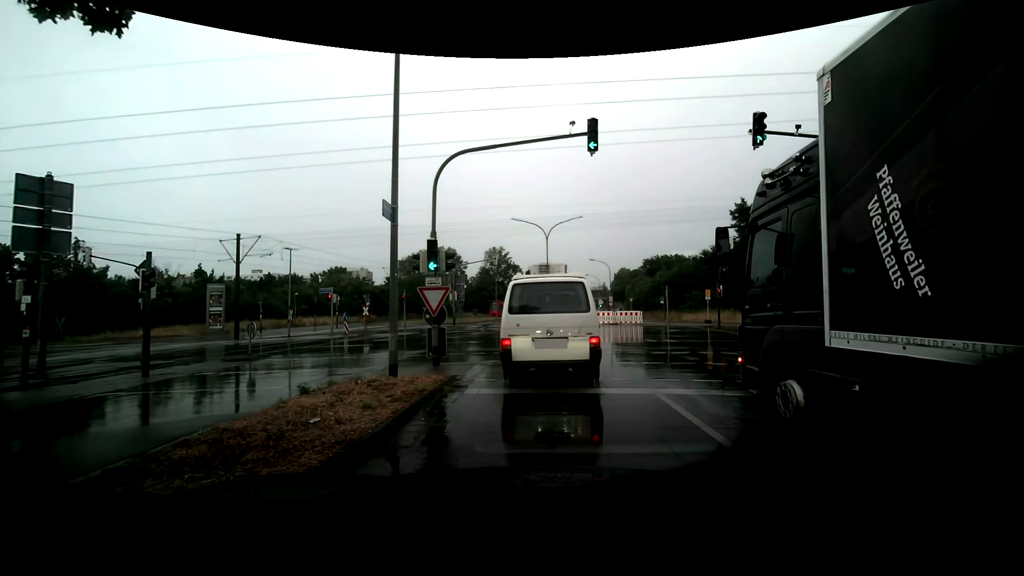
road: secondary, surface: asphalt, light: Day
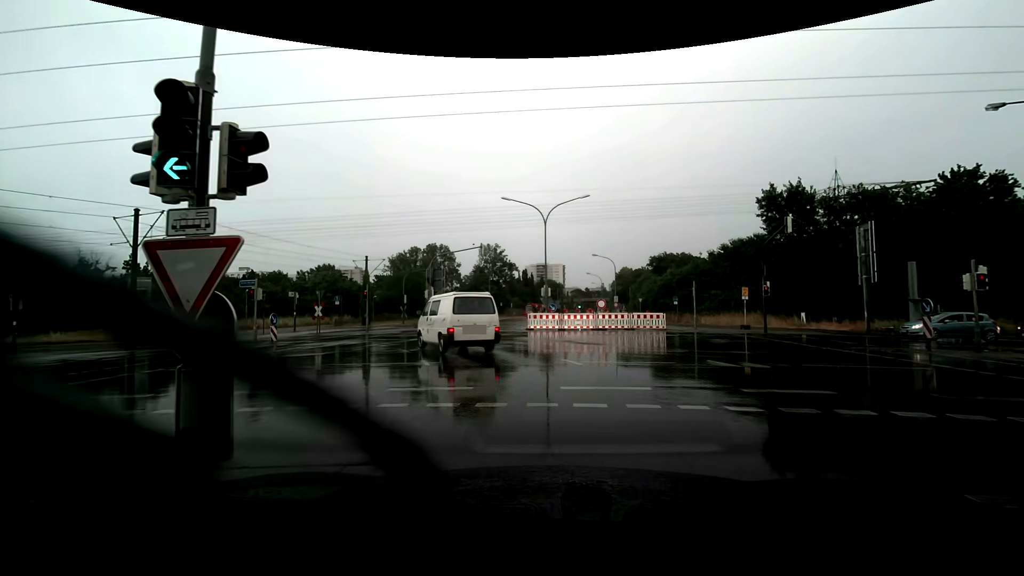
(0.0, +8.9) m; 0°
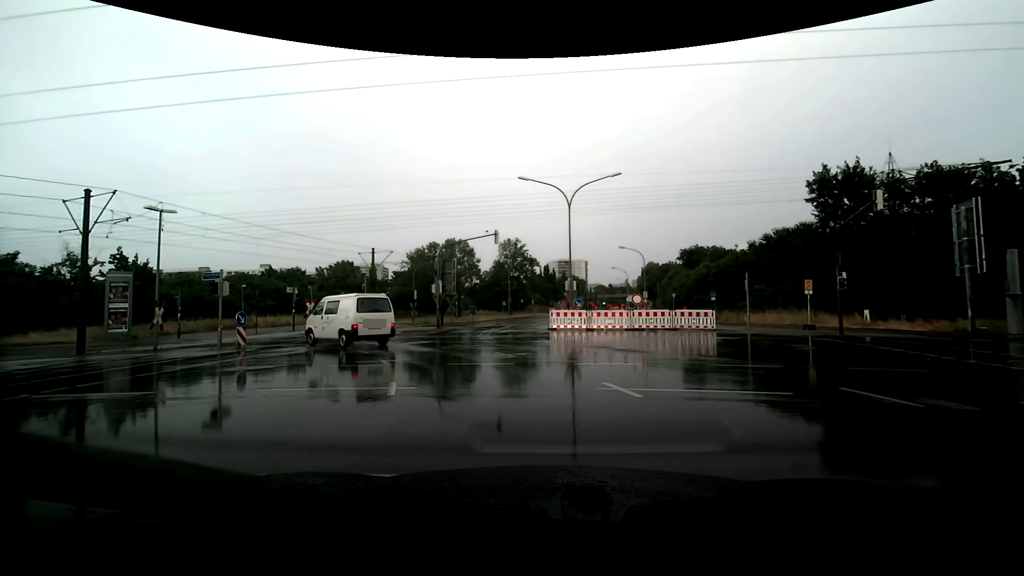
(0.0, +4.9) m; 0°
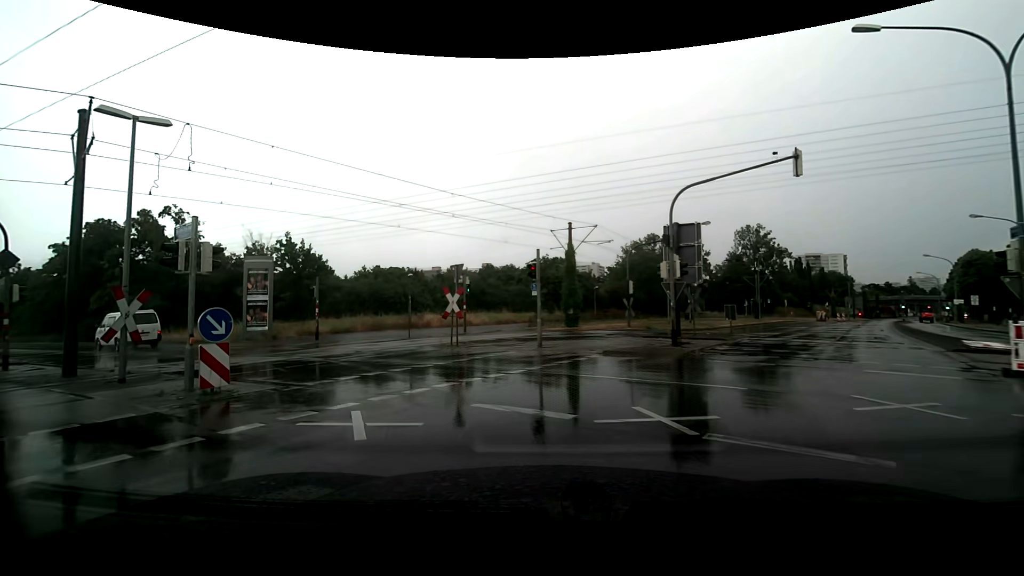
(-2.8, +14.7) m; -25°
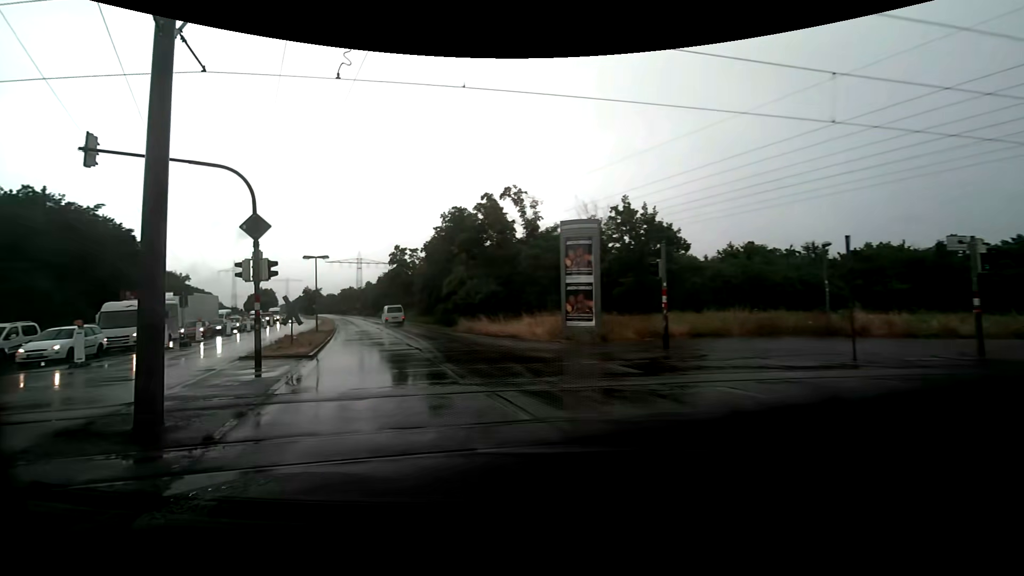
(-3.1, +11.7) m; -36°
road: primary
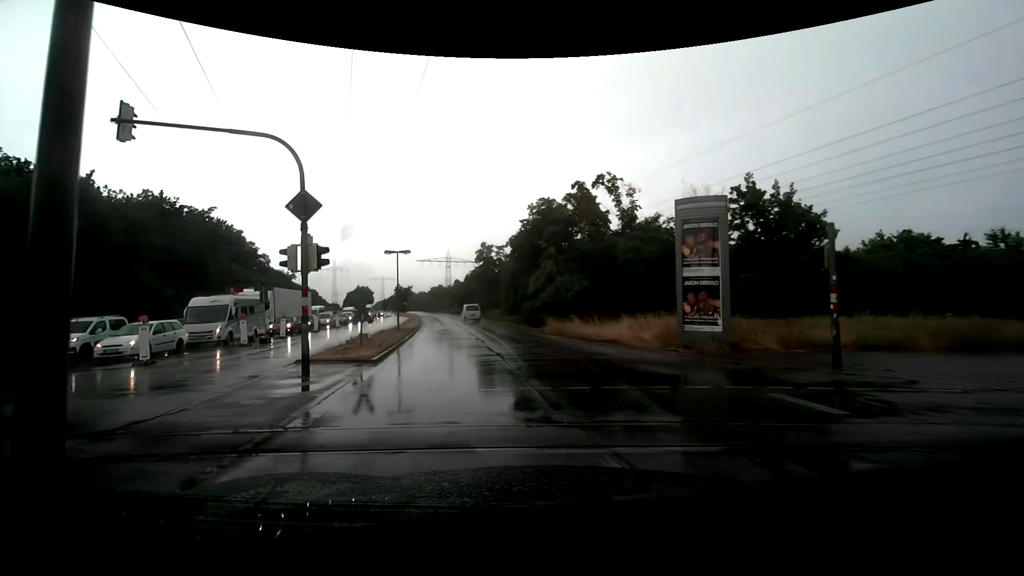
(-0.3, +3.4) m; -11°
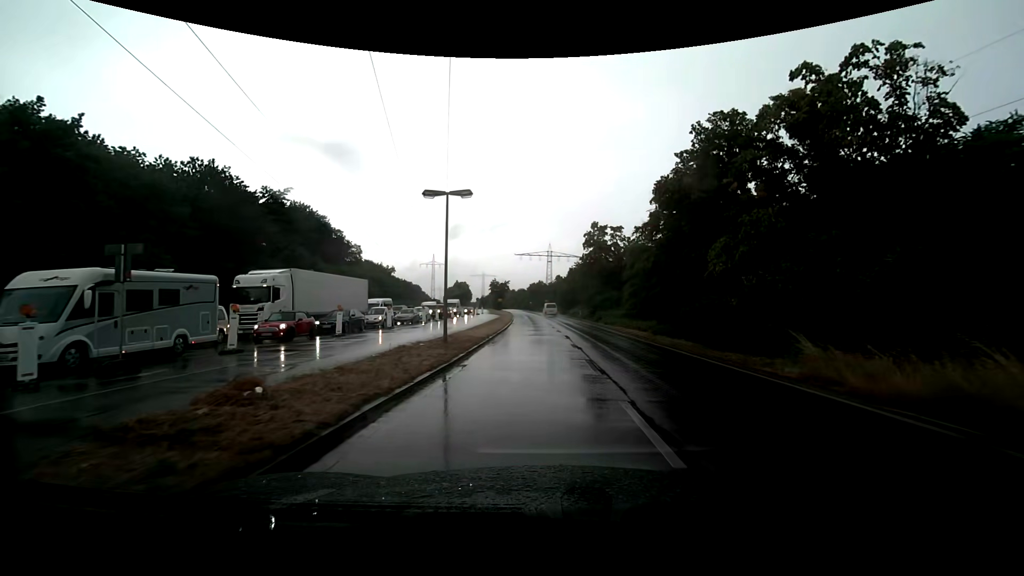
(-3.5, +16.9) m; -15°
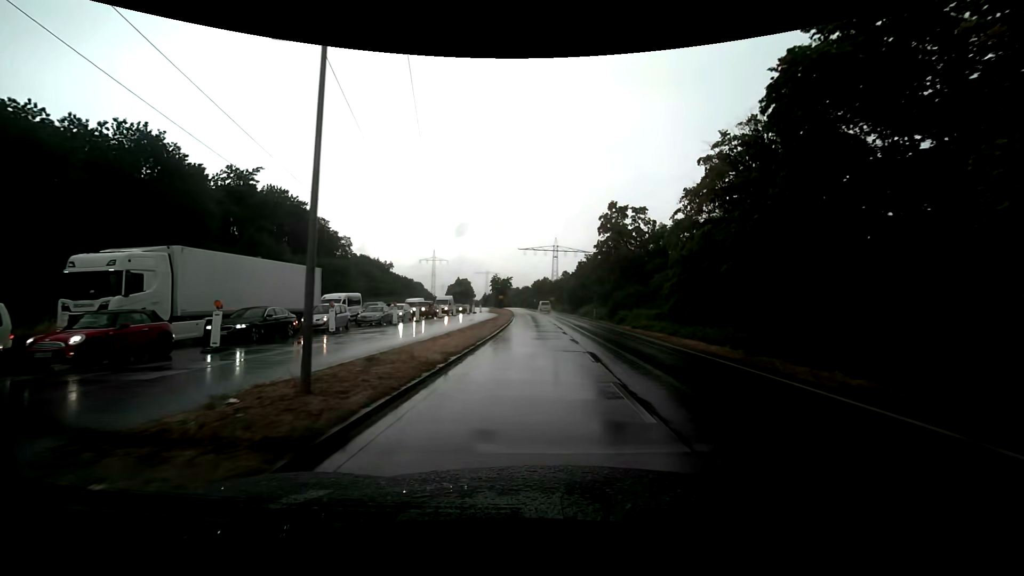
(-0.1, +10.6) m; -1°
(0, +10) (0, +20) (0, +30) (0, +40) (+1, +50) (0, +60) (0, +70) (0, +80) (-1, +90) (-2, +100) m
